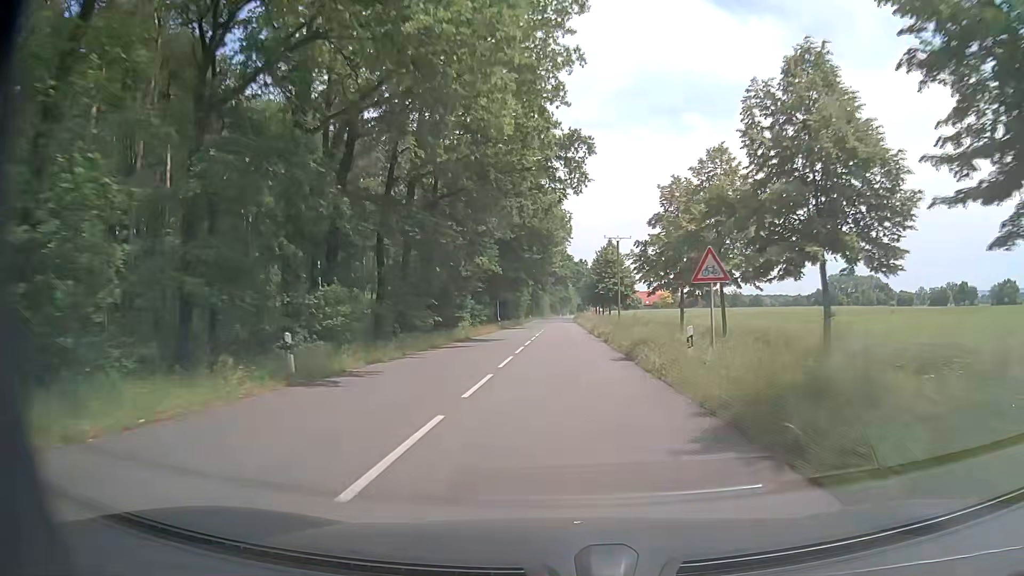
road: secondary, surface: asphalt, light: Day
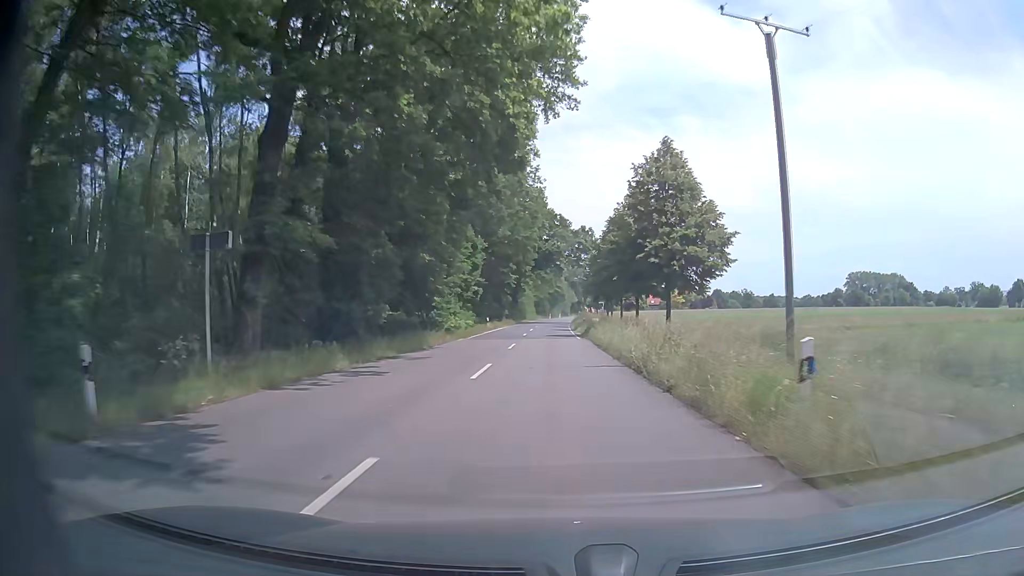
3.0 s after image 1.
(-0.2, +57.3) m; 0°
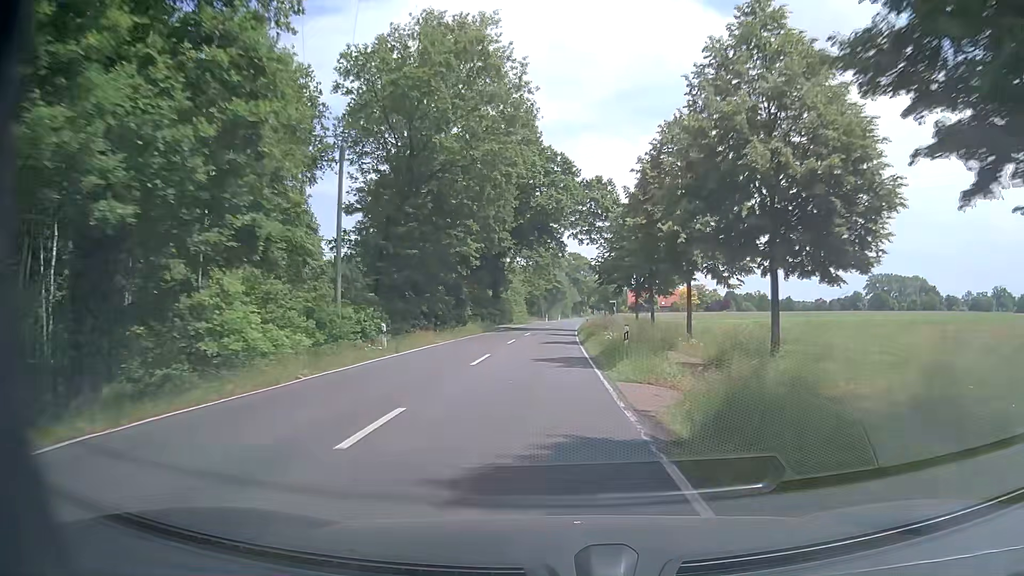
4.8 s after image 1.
(0.0, +34.3) m; 0°
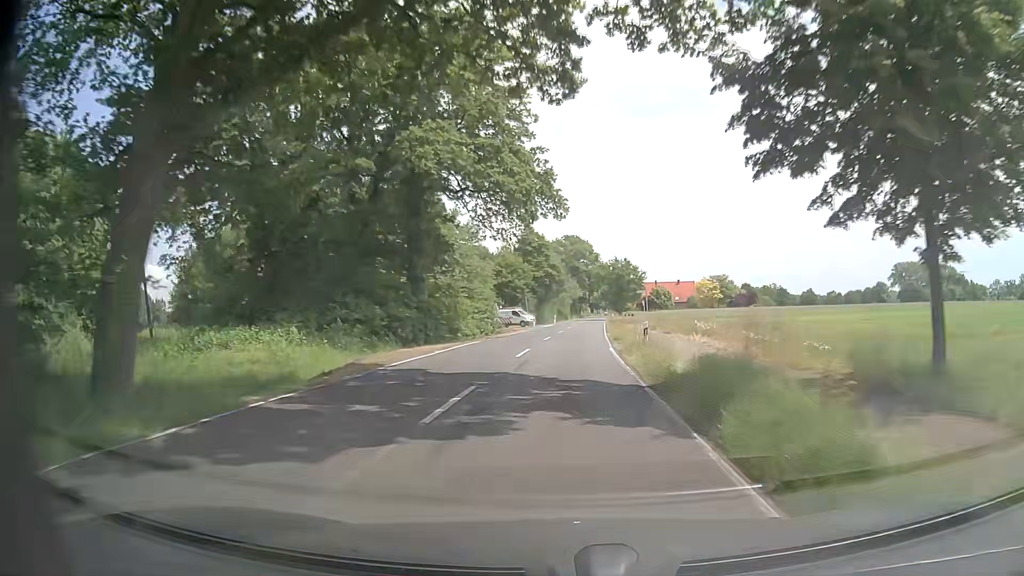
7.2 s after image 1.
(+0.3, +45.7) m; +1°
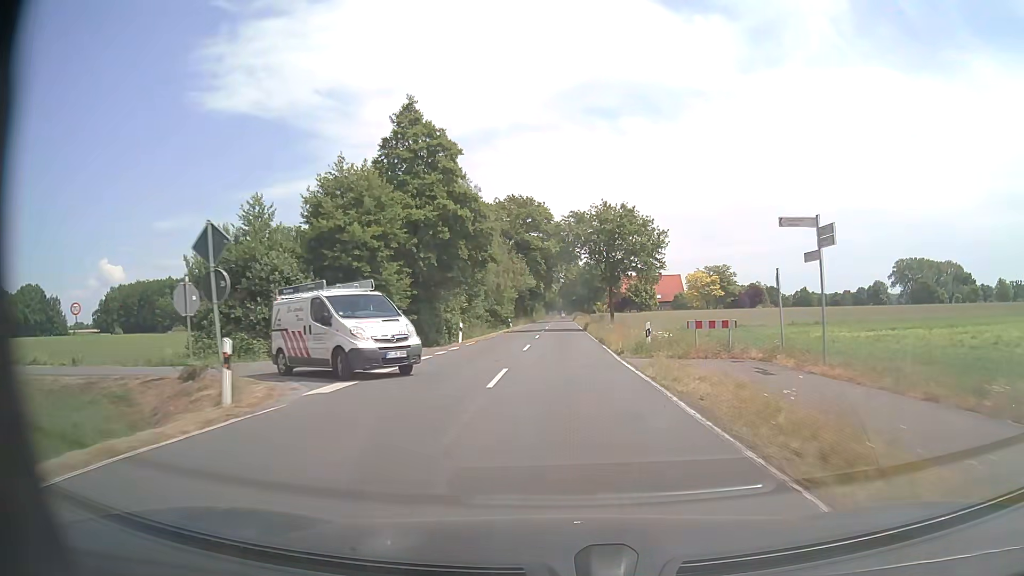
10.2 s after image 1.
(+2.1, +57.1) m; +4°
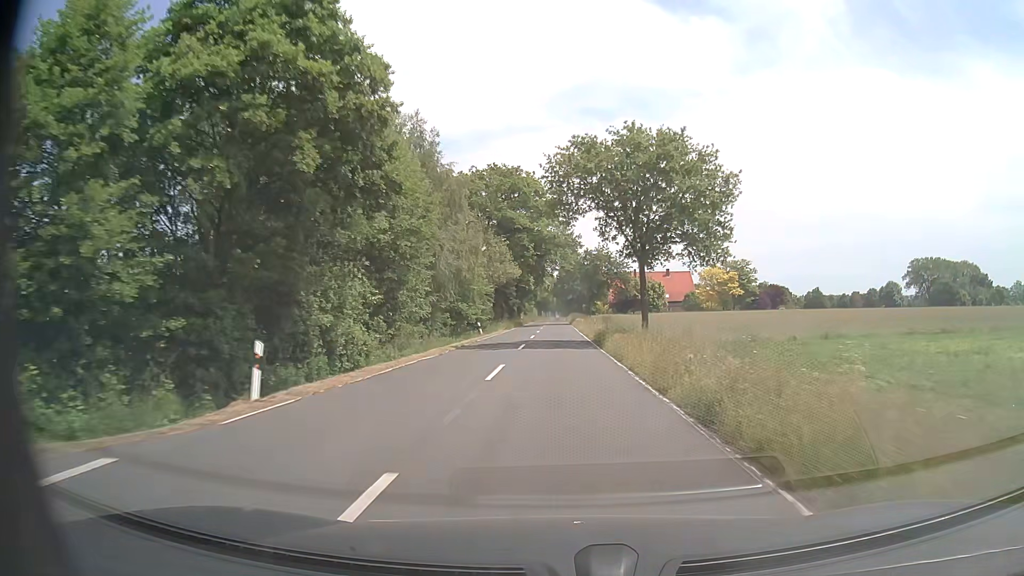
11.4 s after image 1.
(+0.1, +22.9) m; +1°
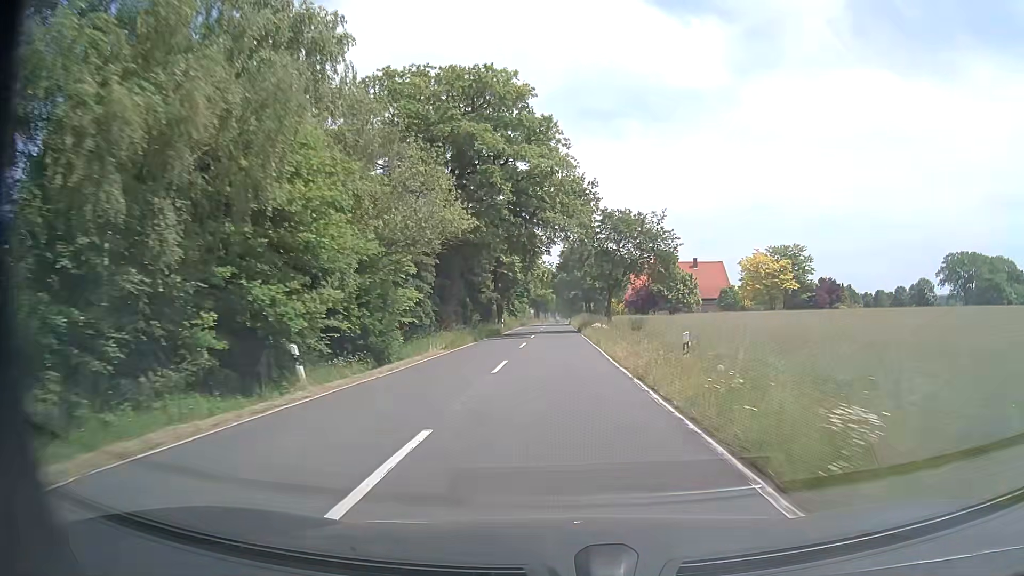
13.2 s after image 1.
(0.0, +34.3) m; 0°
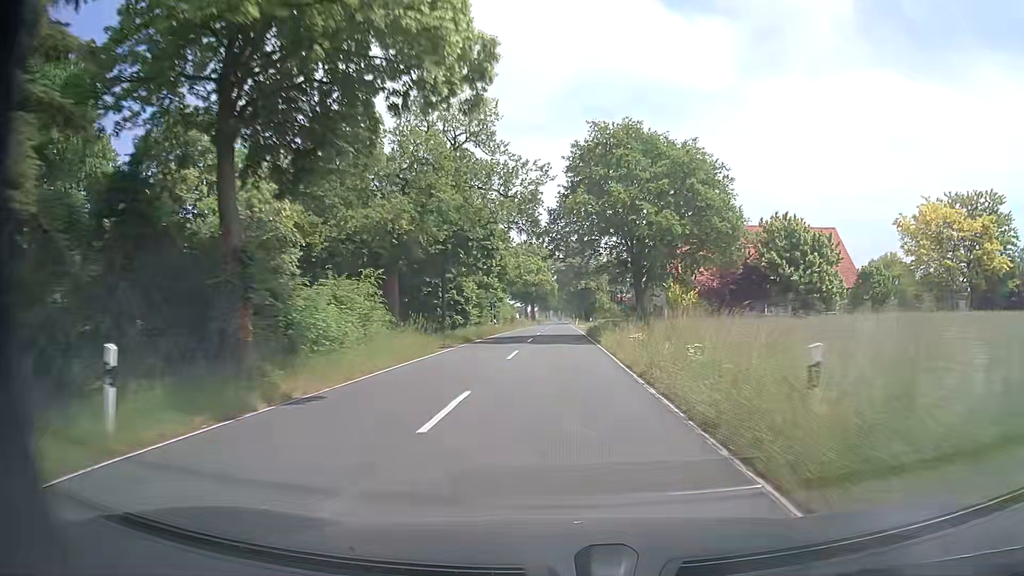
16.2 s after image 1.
(-0.1, +57.2) m; -1°
(0, +10) (0, +20) (0, +30) (0, +40) (+1, +50) (+1, +60) (+1, +70) (+1, +80) (+1, +90) (+1, +100) m
